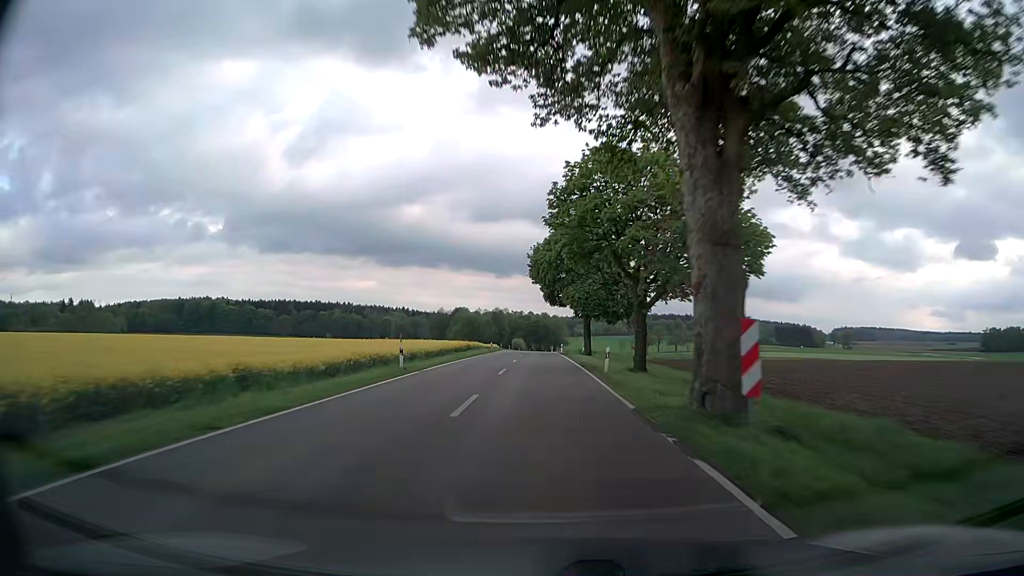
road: secondary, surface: asphalt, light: Day
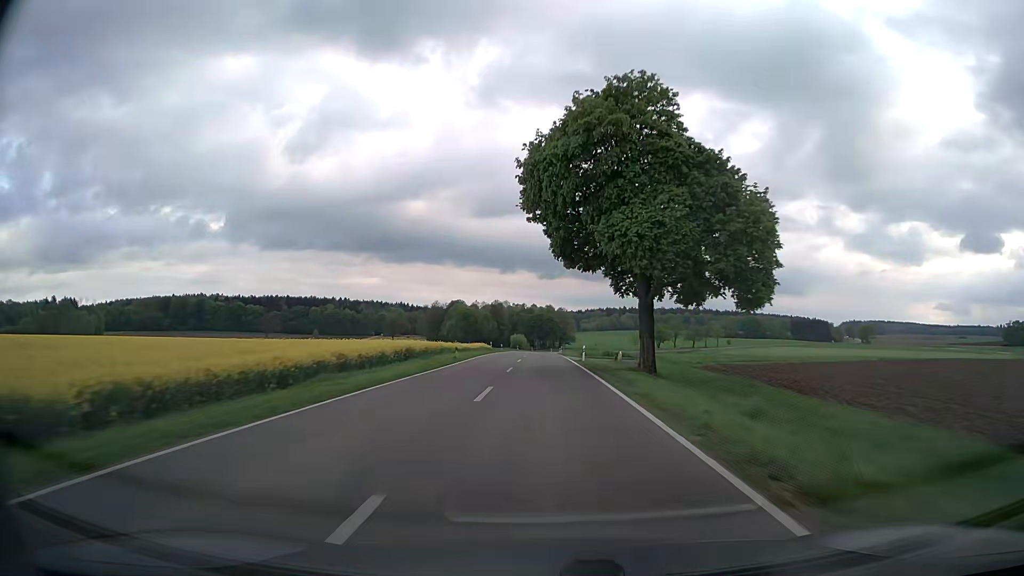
(-0.6, +33.5) m; -1°
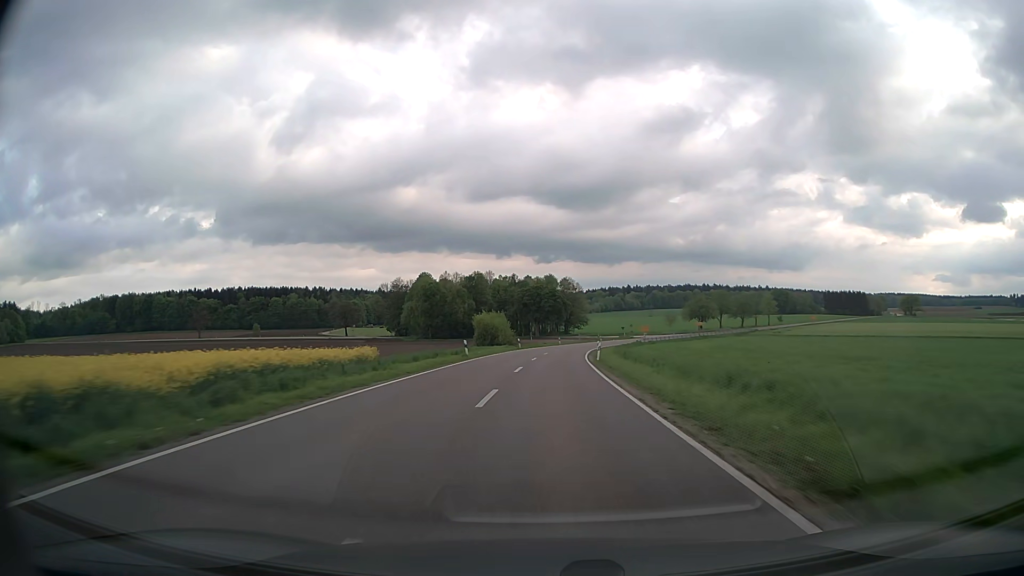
(0.0, +85.6) m; 0°
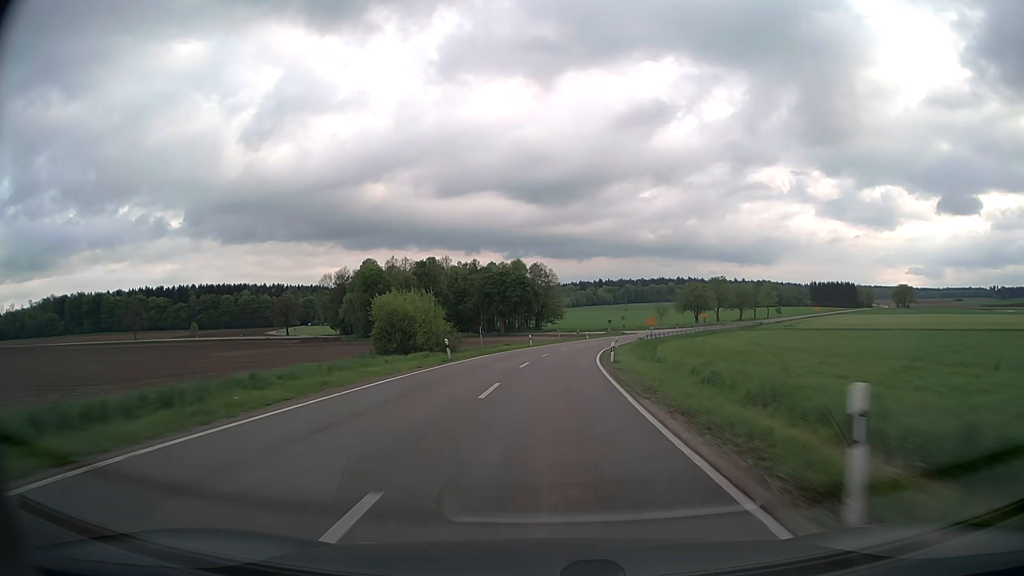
(+0.6, +34.7) m; +2°
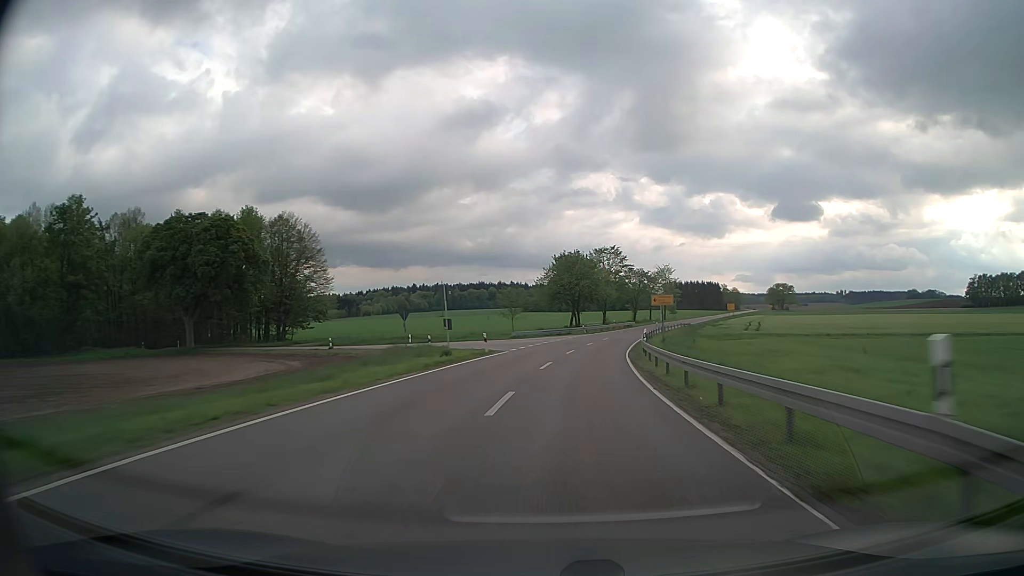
(+9.5, +86.2) m; +15°
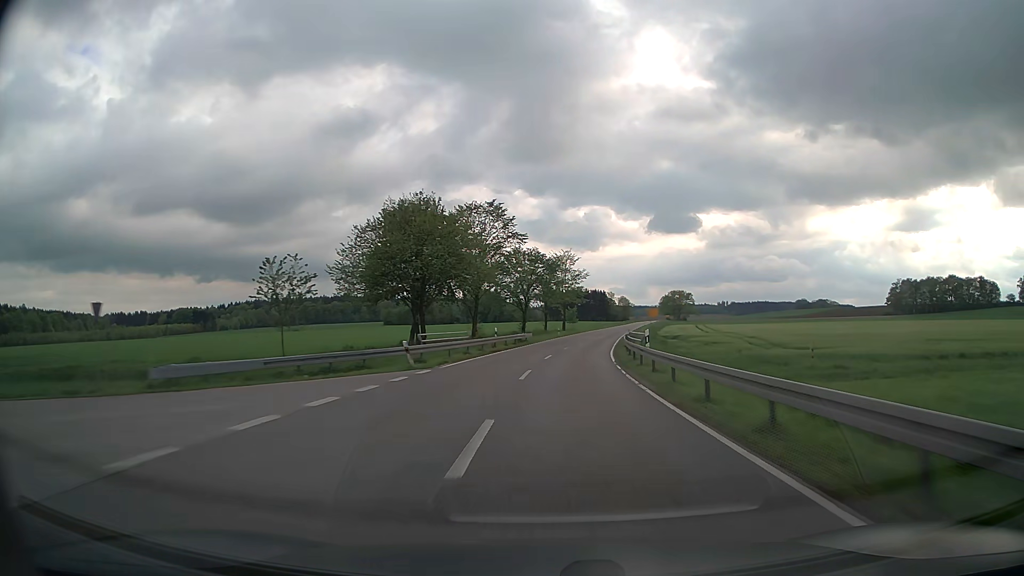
(+5.1, +51.5) m; +11°
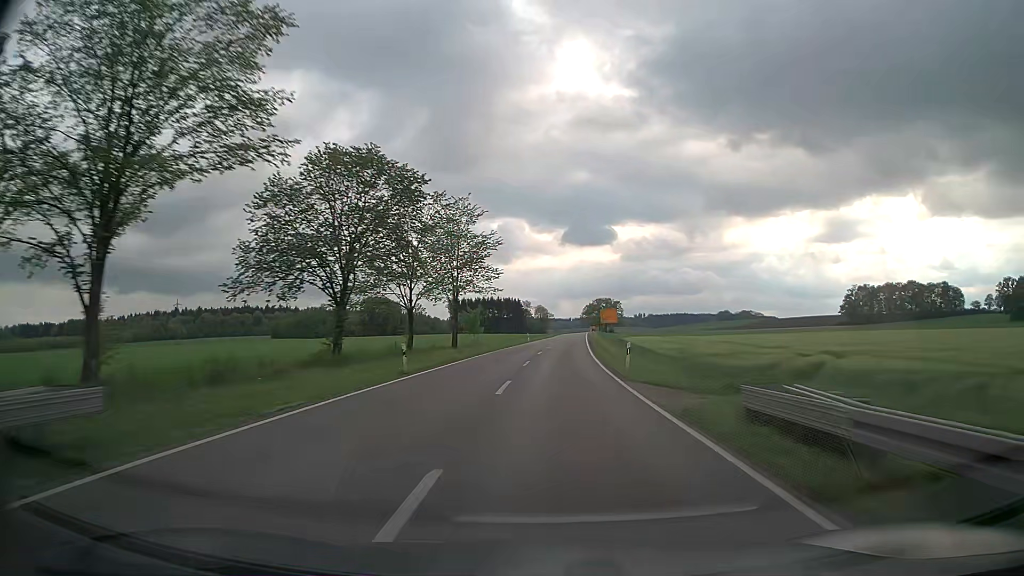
(+3.7, +51.4) m; +8°
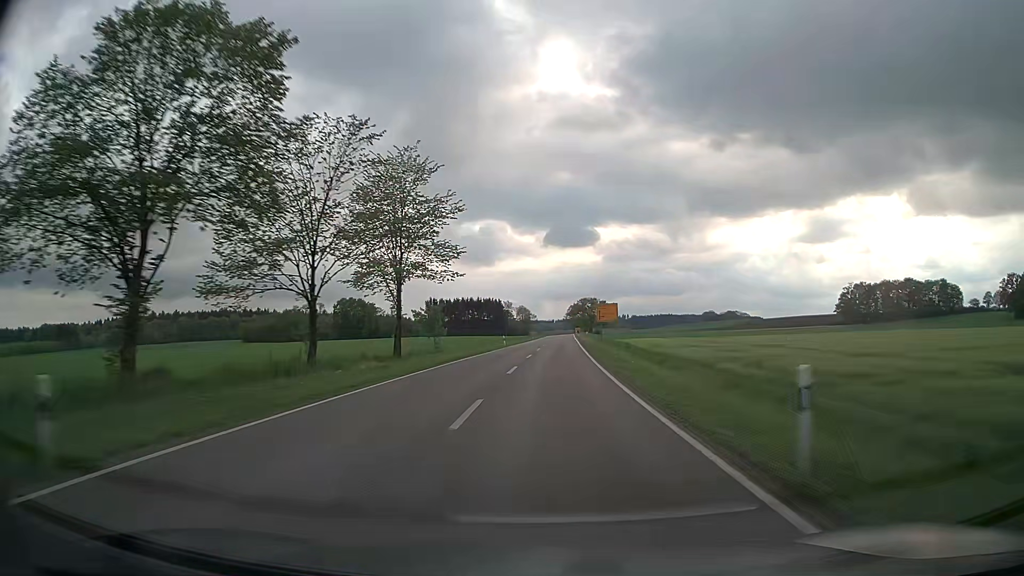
(+0.3, +17.2) m; +2°
(0, +10) (0, +20) (0, +30) (+1, +40) (+1, +50) (+1, +60) (+2, +70) (+2, +80) (+2, +90) (+3, +100) m
